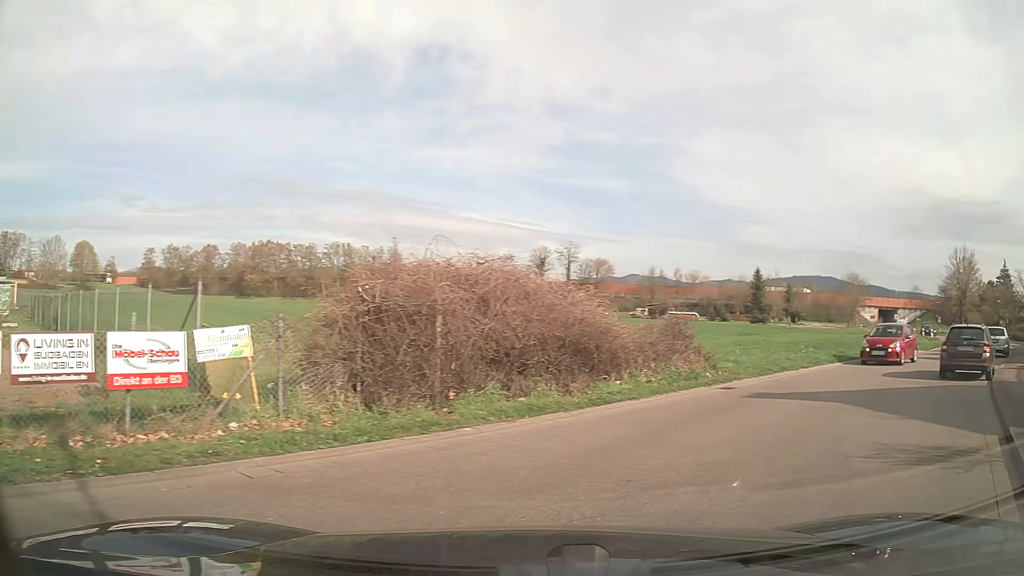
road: tertiary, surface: asphalt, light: Day
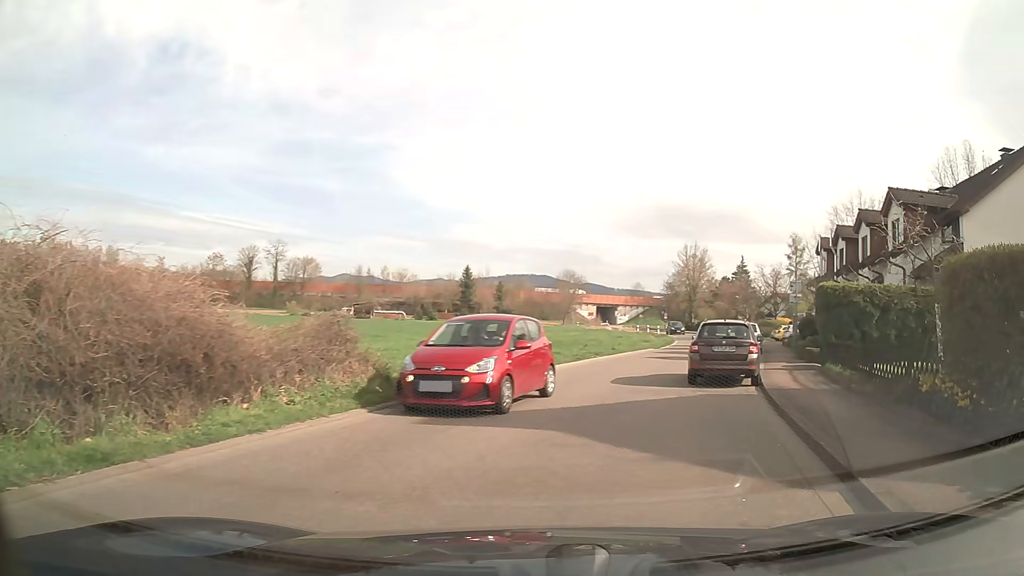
(+0.8, +3.4) m; +25°
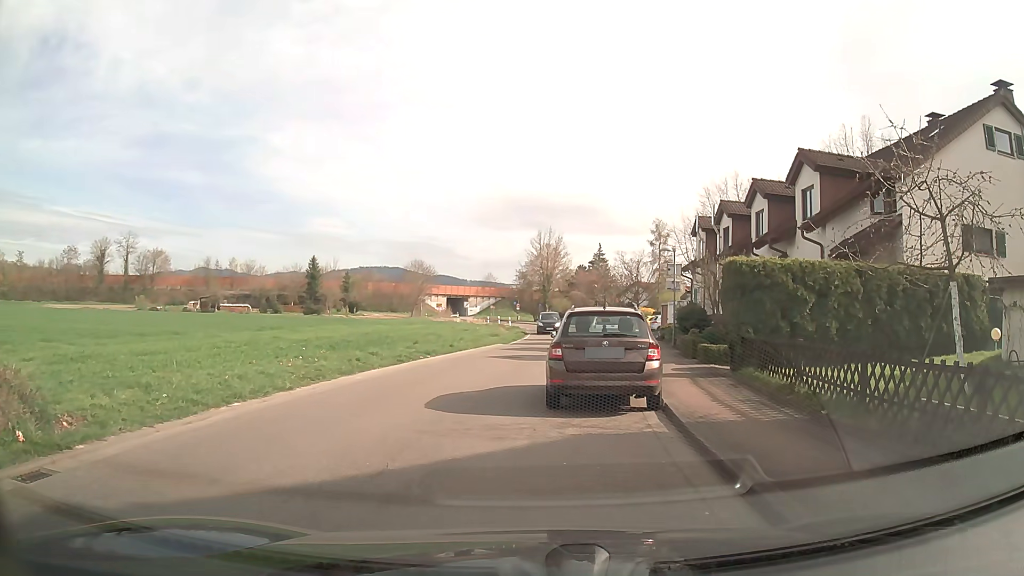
(+0.6, +5.4) m; +10°
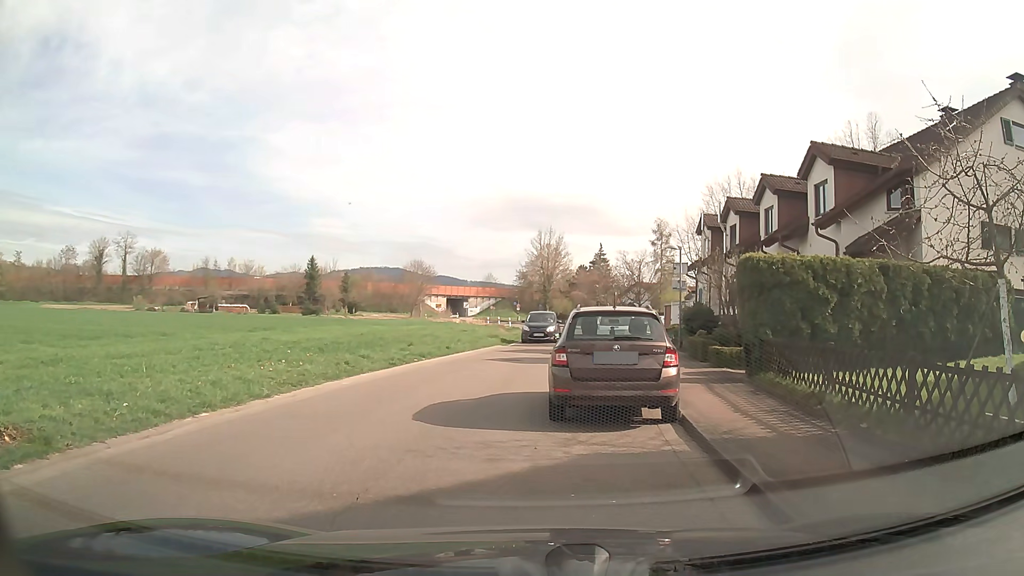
(0.0, +1.0) m; 0°
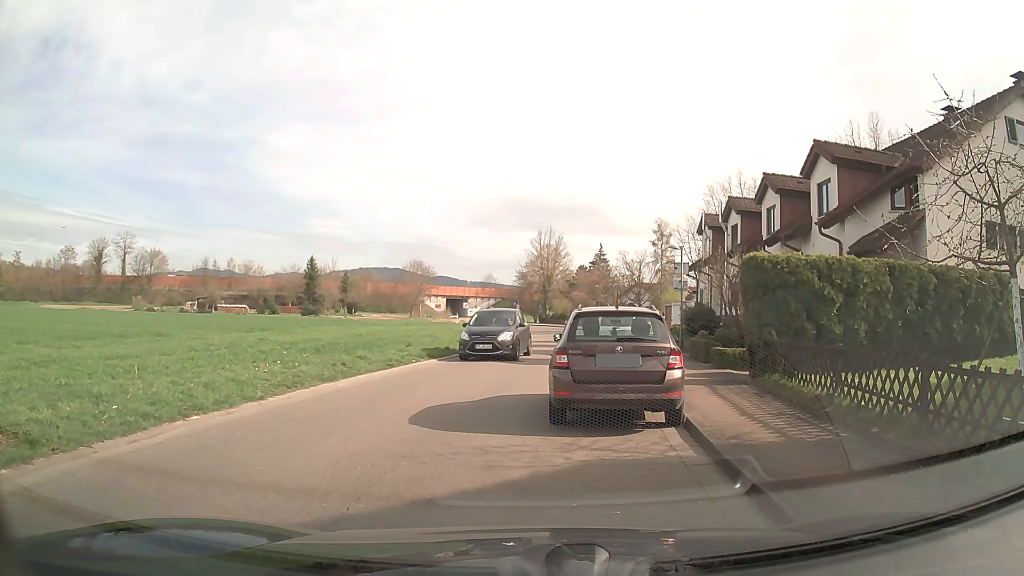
(0.0, +0.3) m; 0°
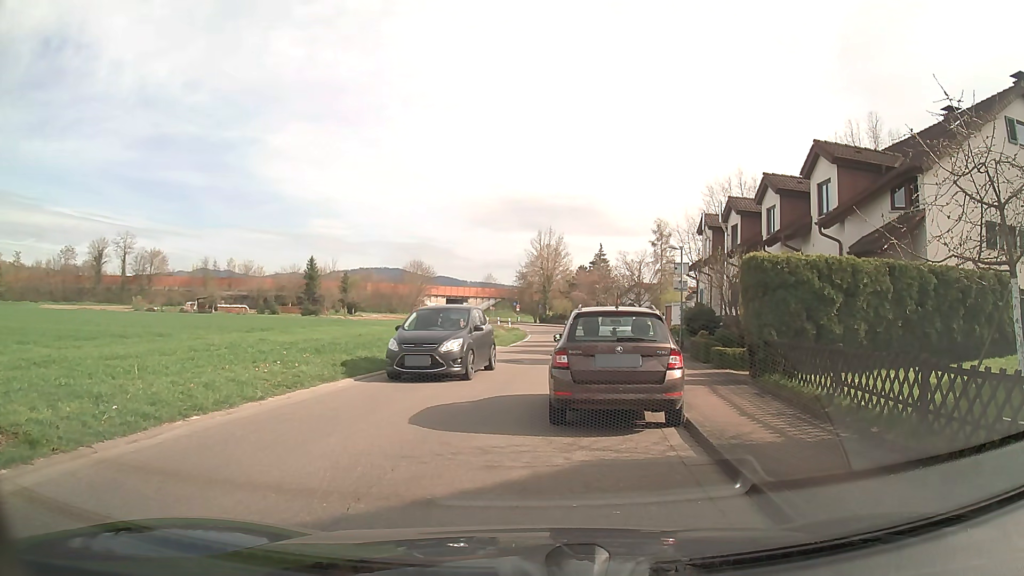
(0.0, 0.0) m; 0°
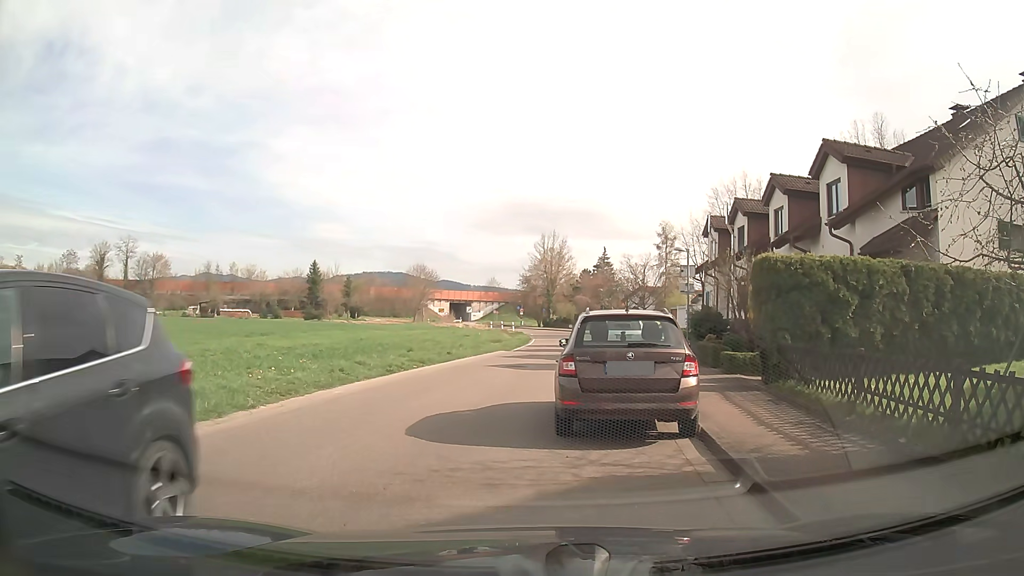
(0.0, +0.6) m; 0°
